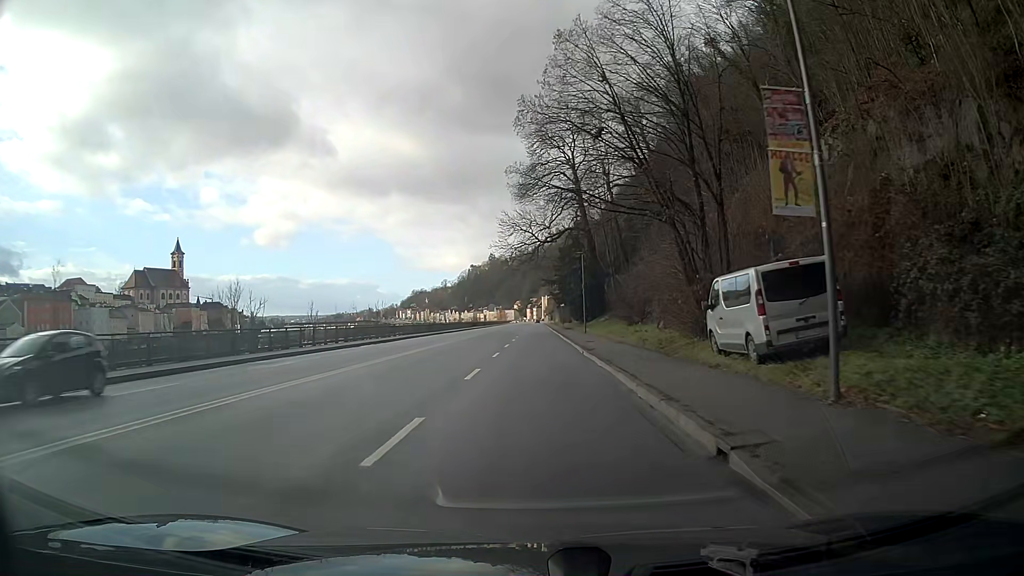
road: primary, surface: asphalt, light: Day
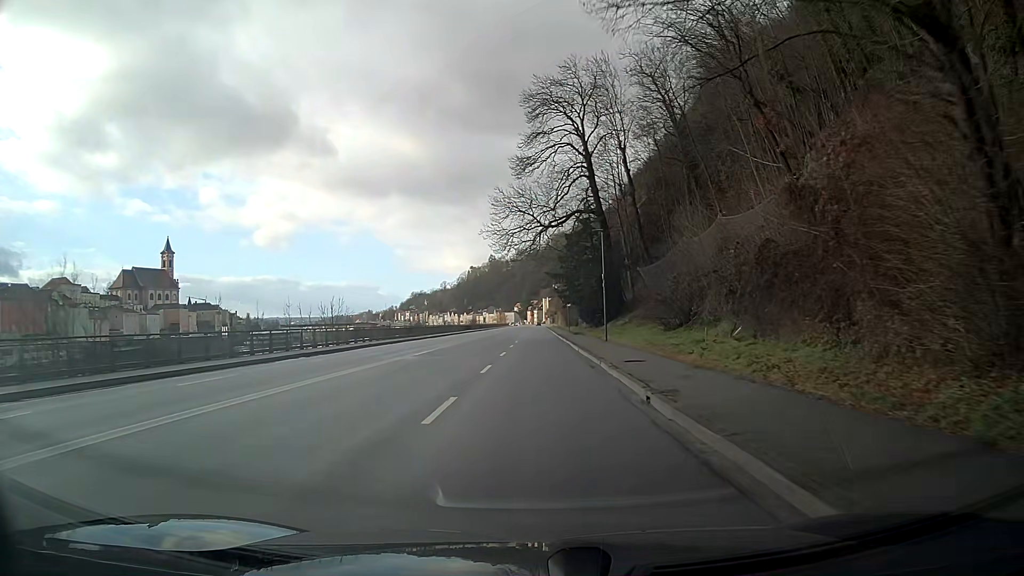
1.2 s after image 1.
(0.0, +15.2) m; 0°
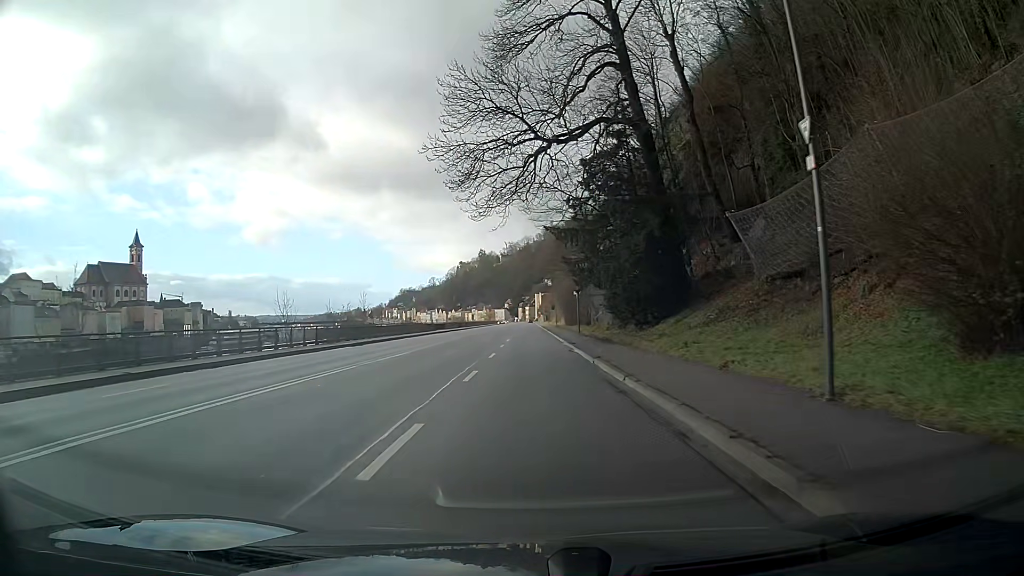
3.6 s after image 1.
(0.0, +30.4) m; +1°
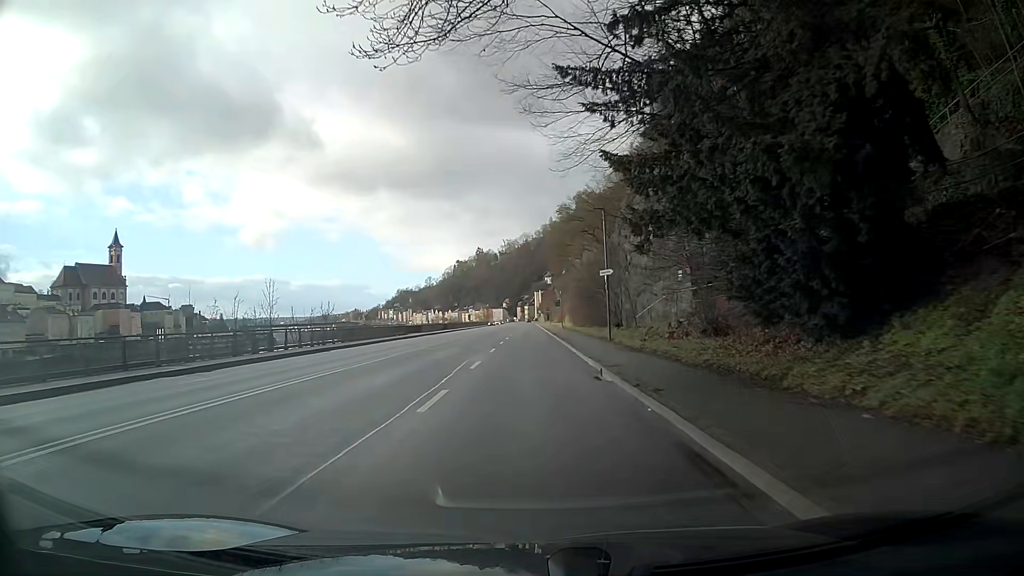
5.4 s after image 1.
(+0.1, +22.9) m; 0°
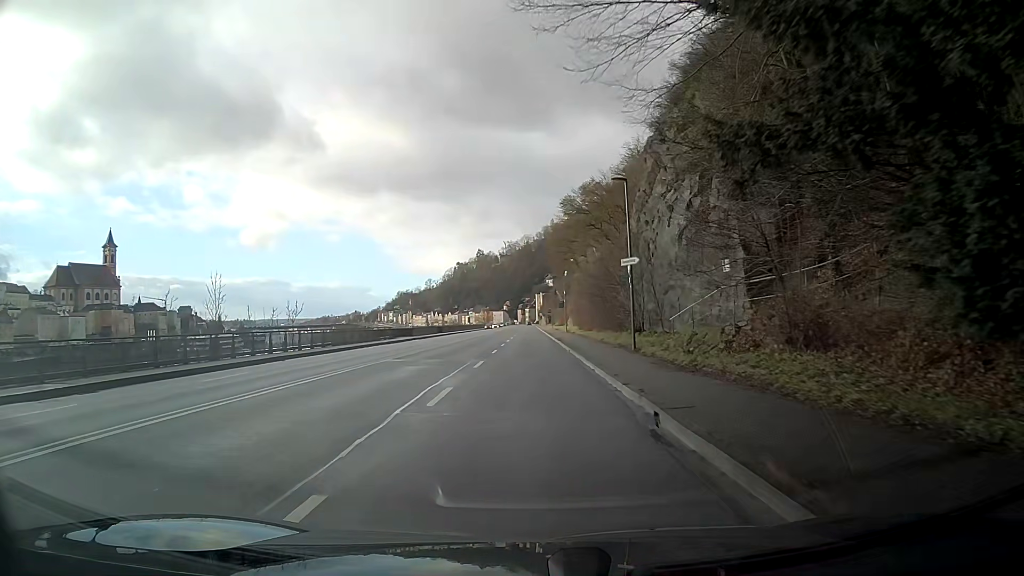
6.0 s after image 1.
(0.0, +7.6) m; 0°
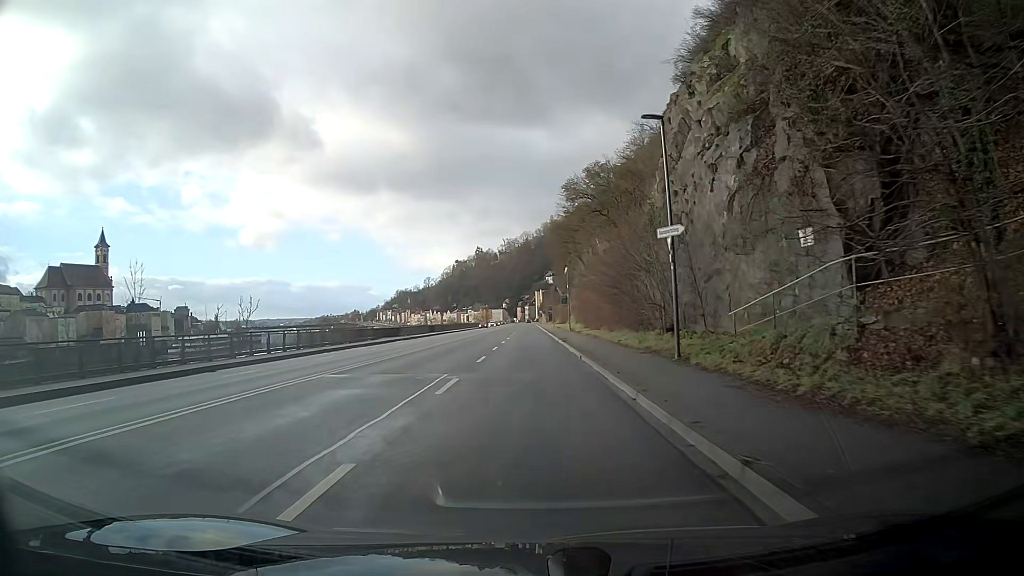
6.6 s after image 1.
(0.0, +7.6) m; 0°
